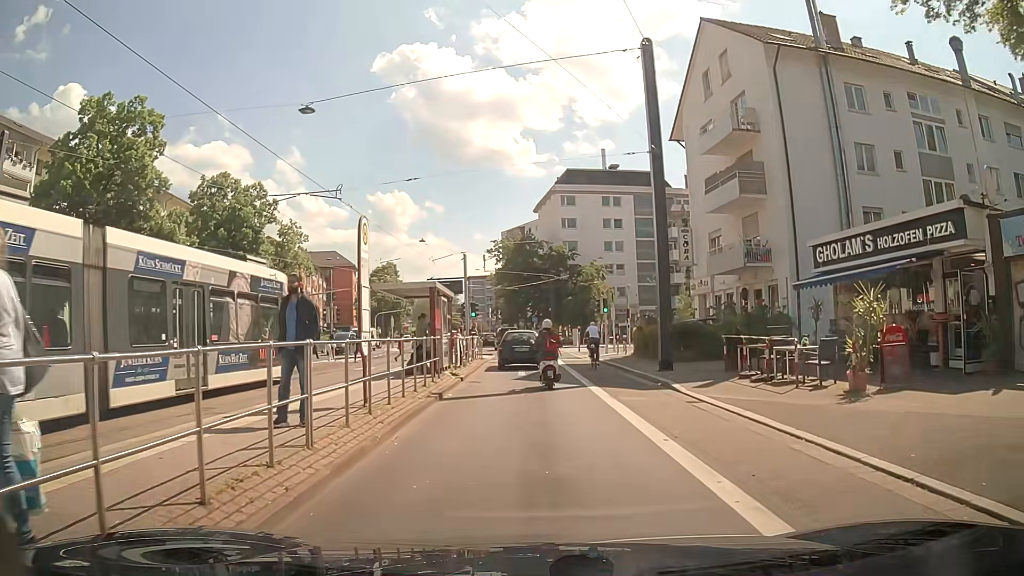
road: primary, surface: asphalt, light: Day
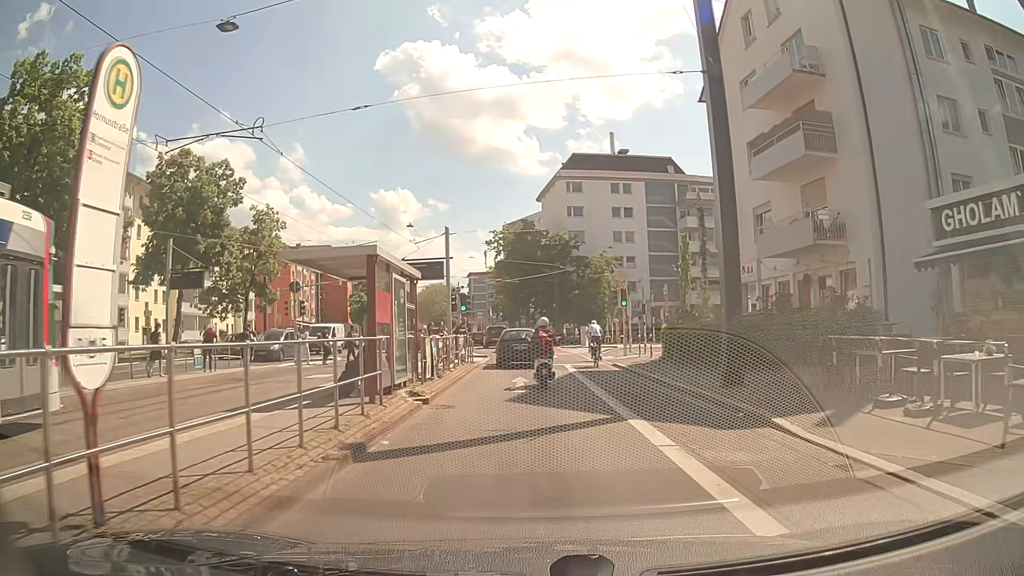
(0.0, +6.8) m; 0°
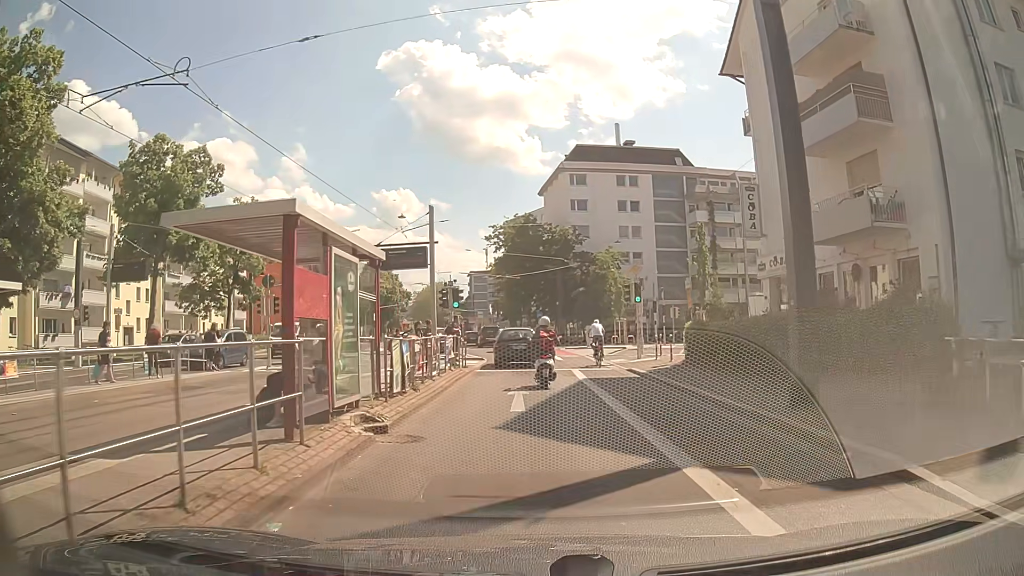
(0.0, +3.7) m; 0°
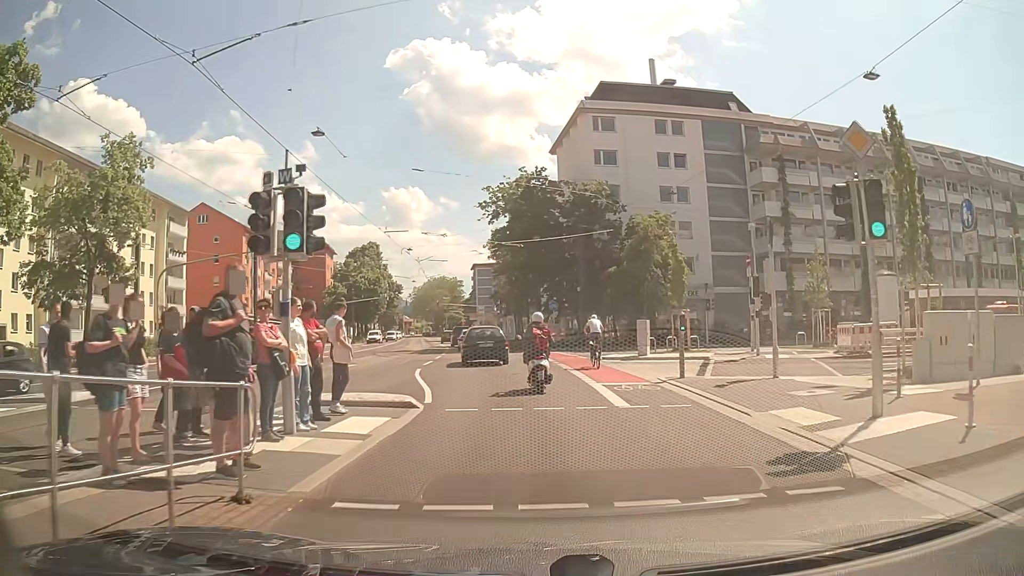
(-0.2, +19.3) m; -2°
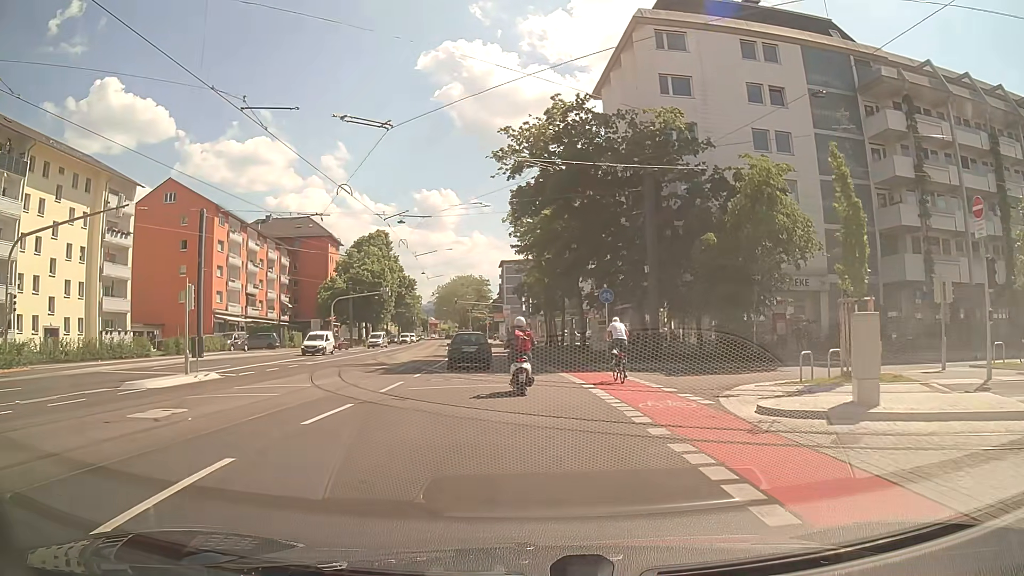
(0.0, +16.9) m; -2°
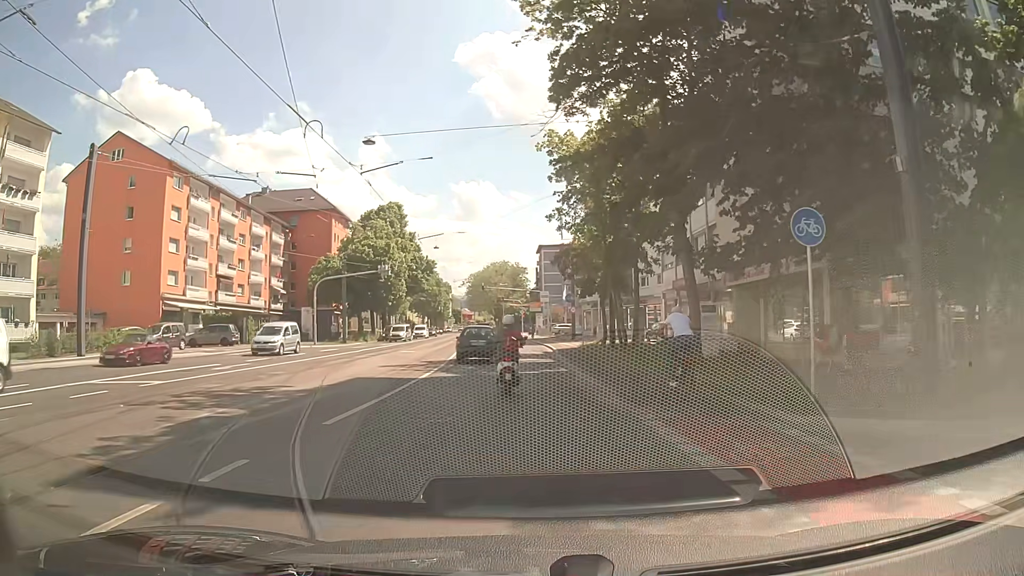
(-0.4, +18.1) m; -2°
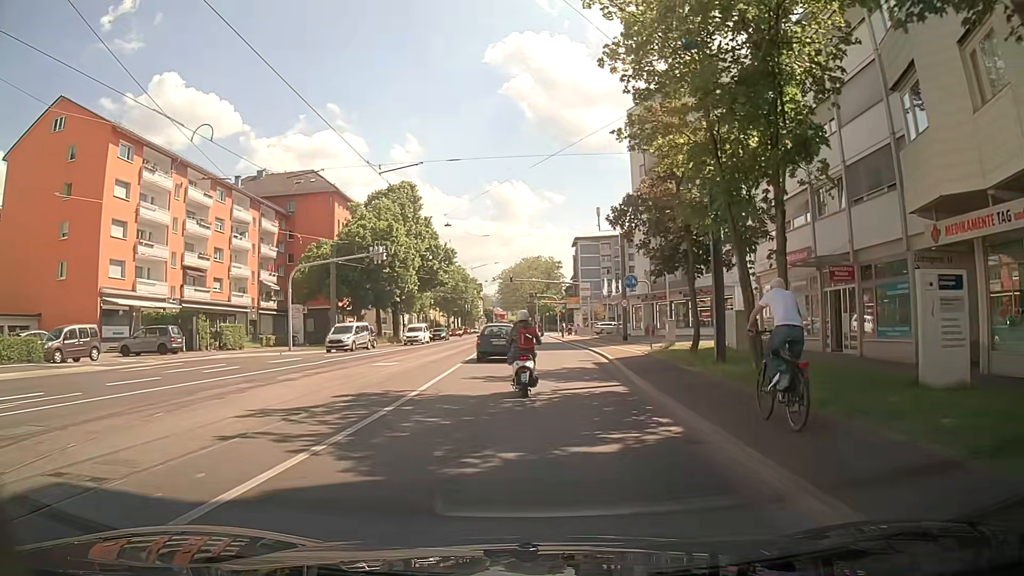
(-0.4, +13.5) m; -4°
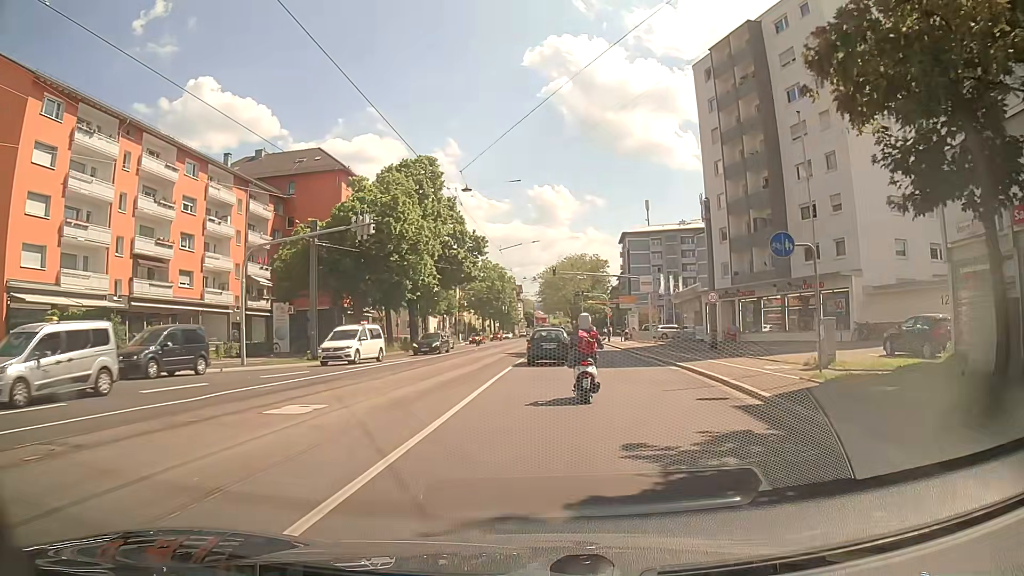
(-0.3, +13.5) m; -3°
(0, +10) (0, +20) (+1, +30) (+1, +40) (+1, +50) (+1, +60) (+2, +70) (+2, +80) (+2, +90) (+3, +100) m
